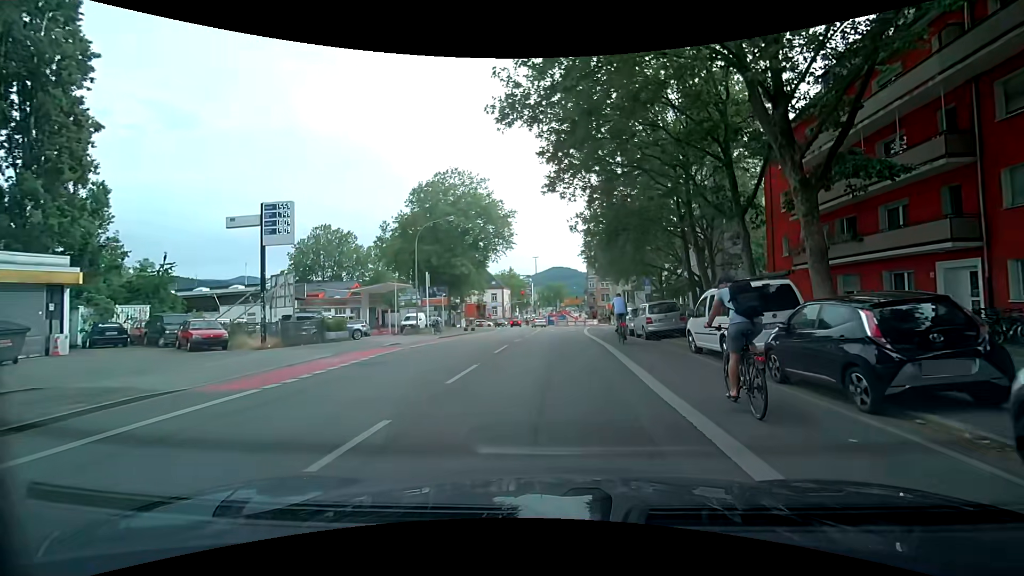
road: secondary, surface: asphalt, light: Day
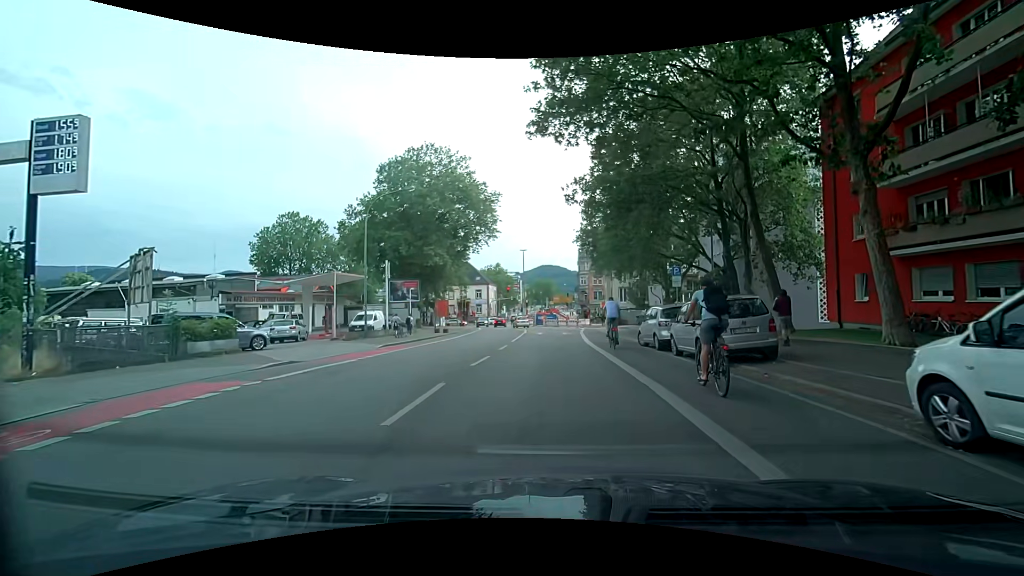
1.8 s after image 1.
(+0.1, +9.3) m; +1°
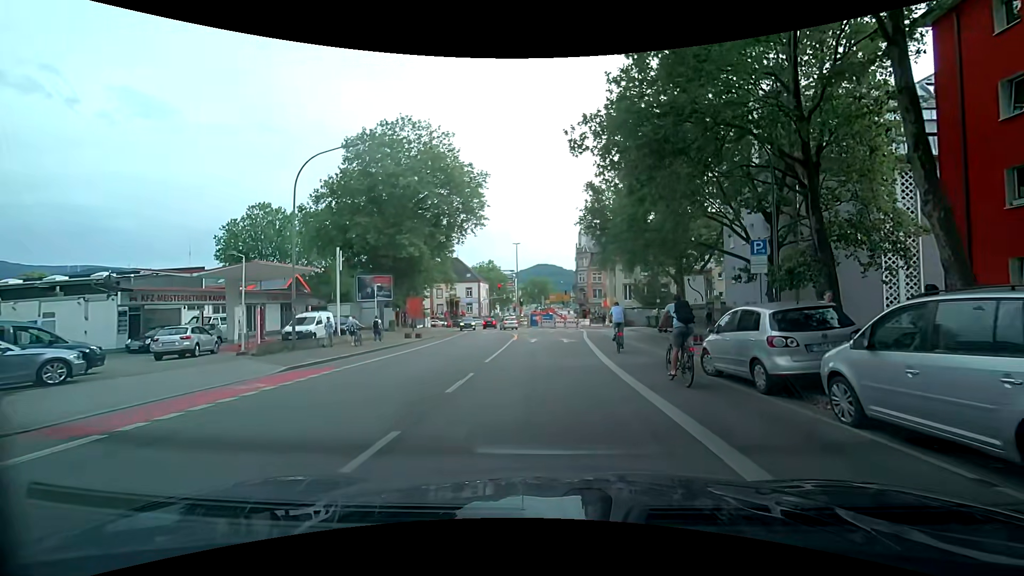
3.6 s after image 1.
(-0.1, +8.8) m; 0°
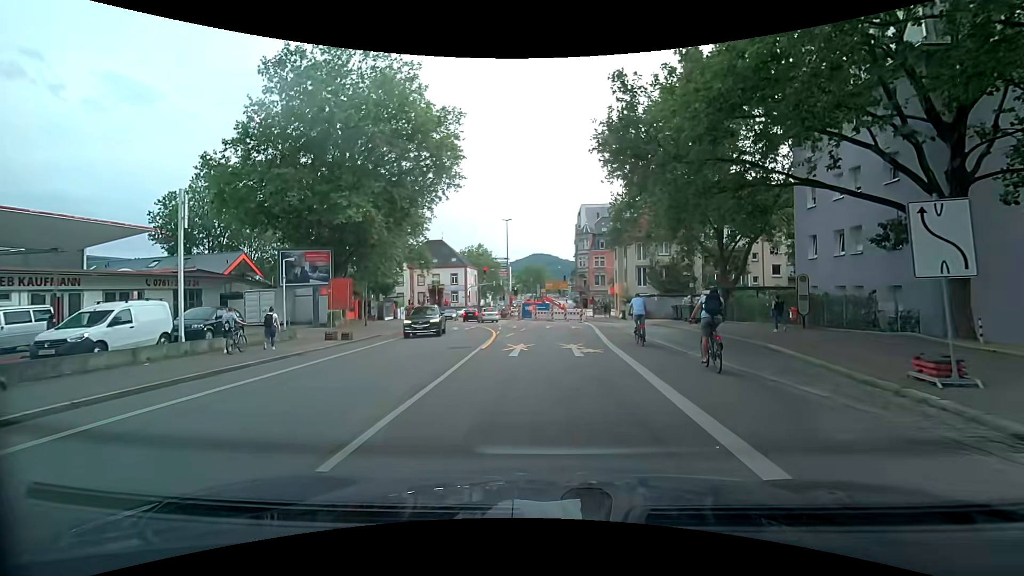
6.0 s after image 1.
(+0.1, +13.5) m; 0°
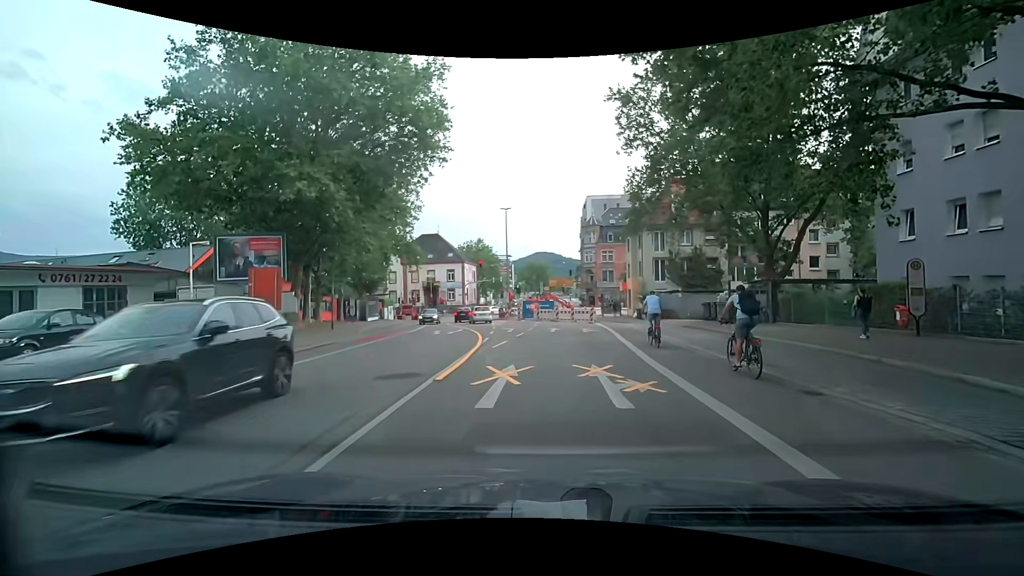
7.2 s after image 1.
(+0.1, +7.3) m; 0°
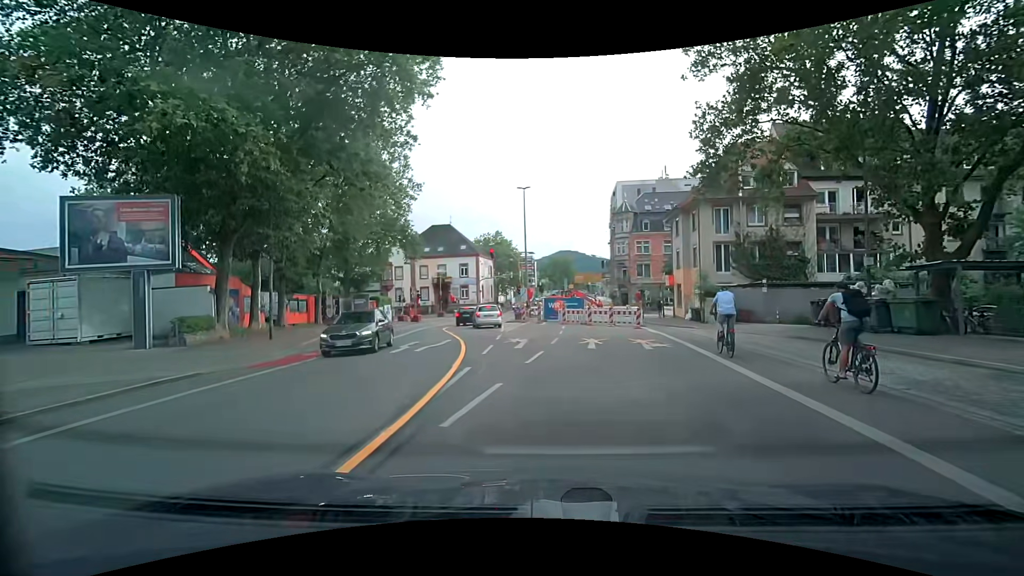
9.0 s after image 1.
(-0.2, +10.9) m; -2°
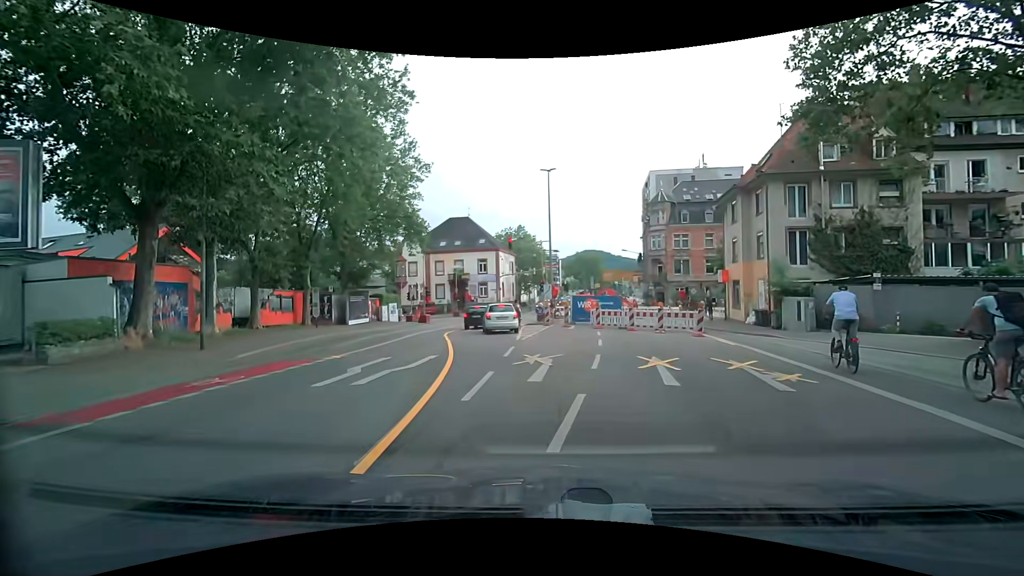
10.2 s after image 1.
(-0.2, +7.0) m; -3°
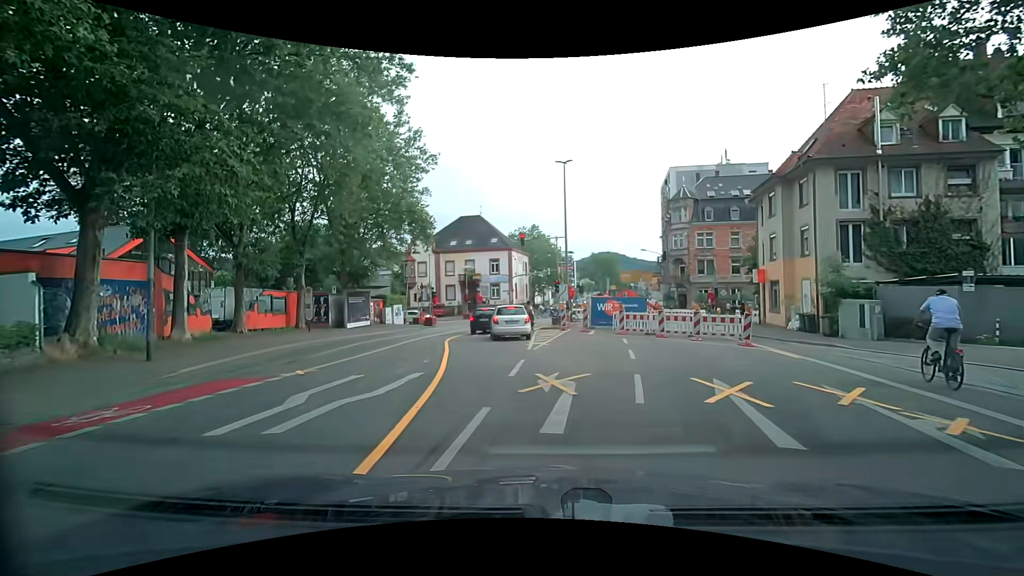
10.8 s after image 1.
(0.0, +3.3) m; -2°
(0, +10) (-1, +20) (-2, +30) (-2, +40) (0, +50) (+2, +59) (+7, +69) (+11, +78) (+14, +87) (+16, +97) m
